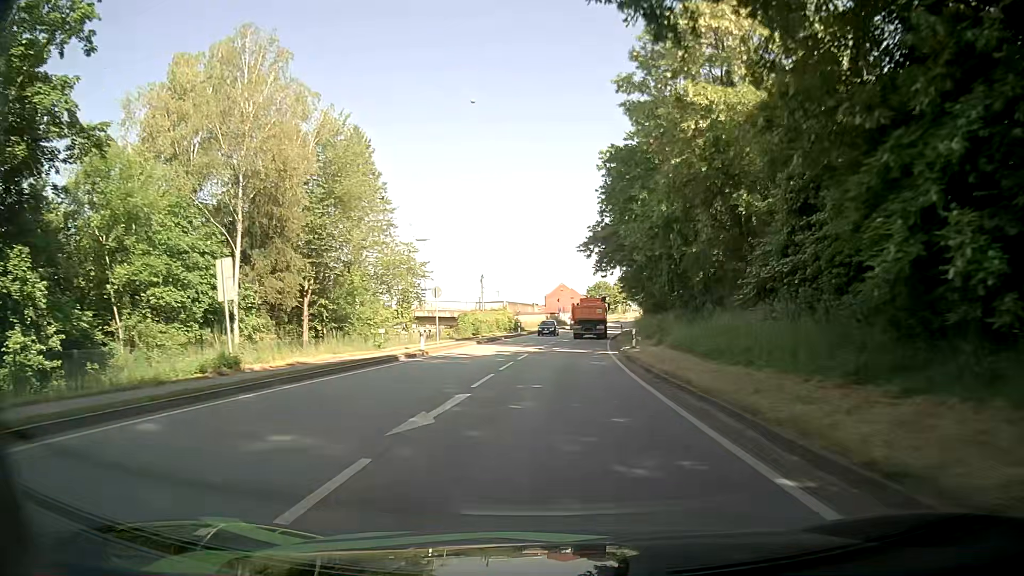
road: primary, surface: asphalt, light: Day
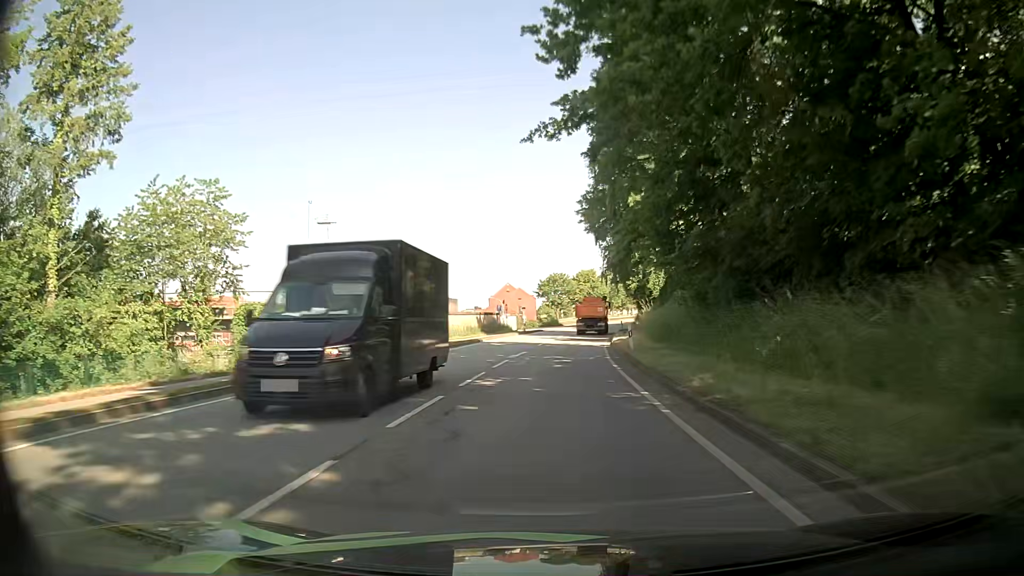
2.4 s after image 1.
(+1.2, +35.9) m; +4°
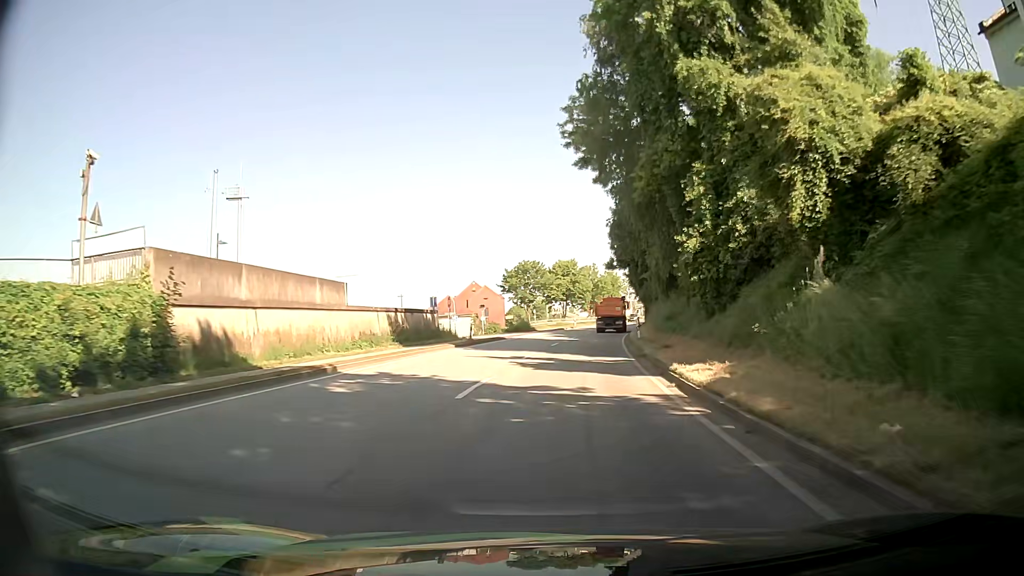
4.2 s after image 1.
(+0.6, +27.3) m; +2°
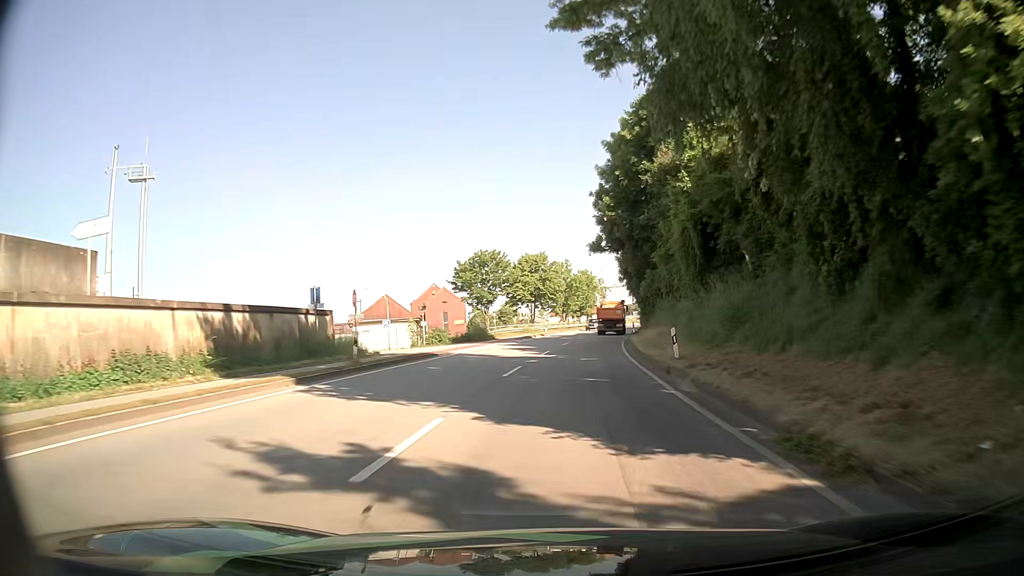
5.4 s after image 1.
(+0.5, +18.3) m; +3°
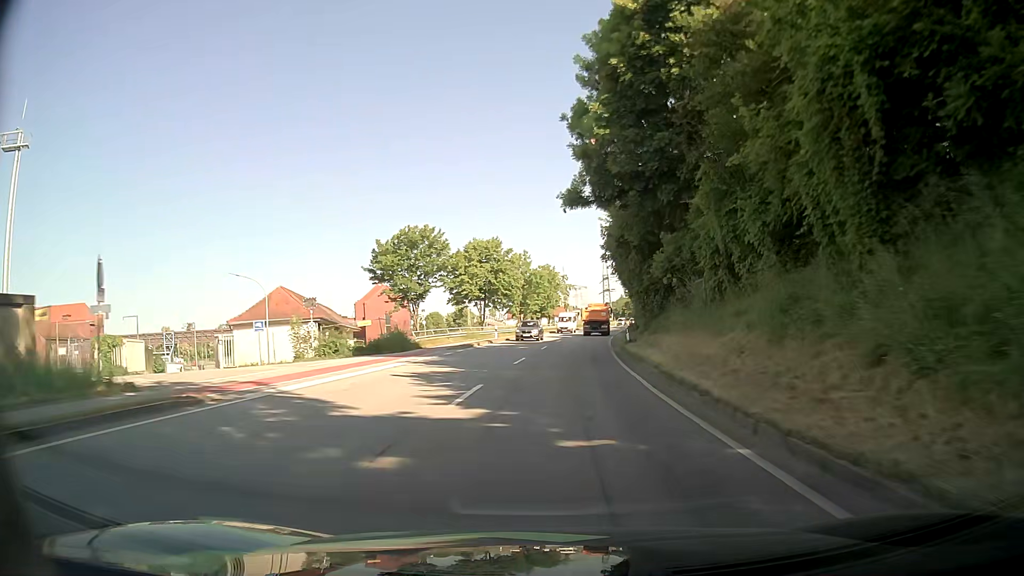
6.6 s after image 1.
(+0.5, +18.2) m; +4°
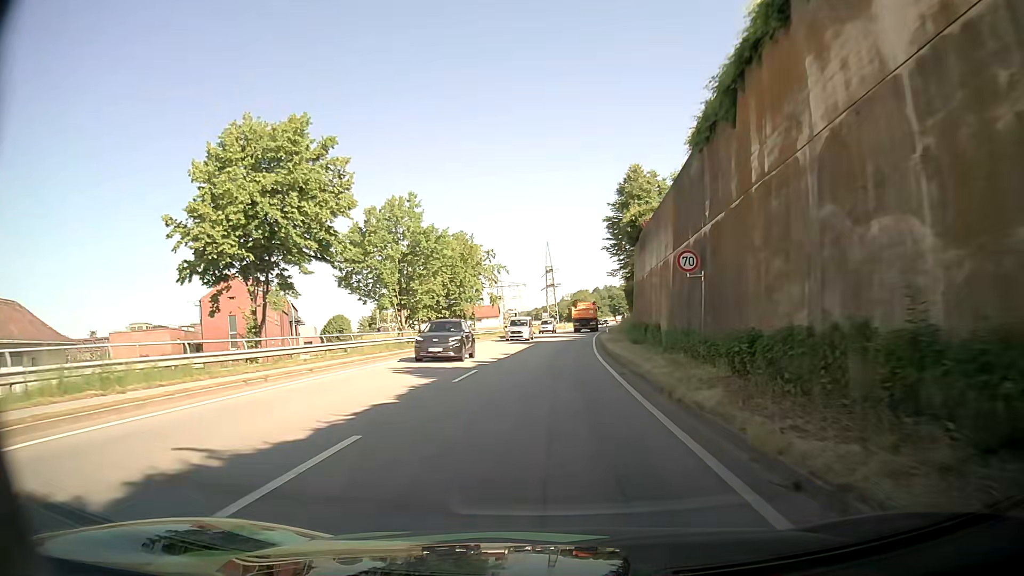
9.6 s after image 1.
(+2.4, +45.4) m; +5°
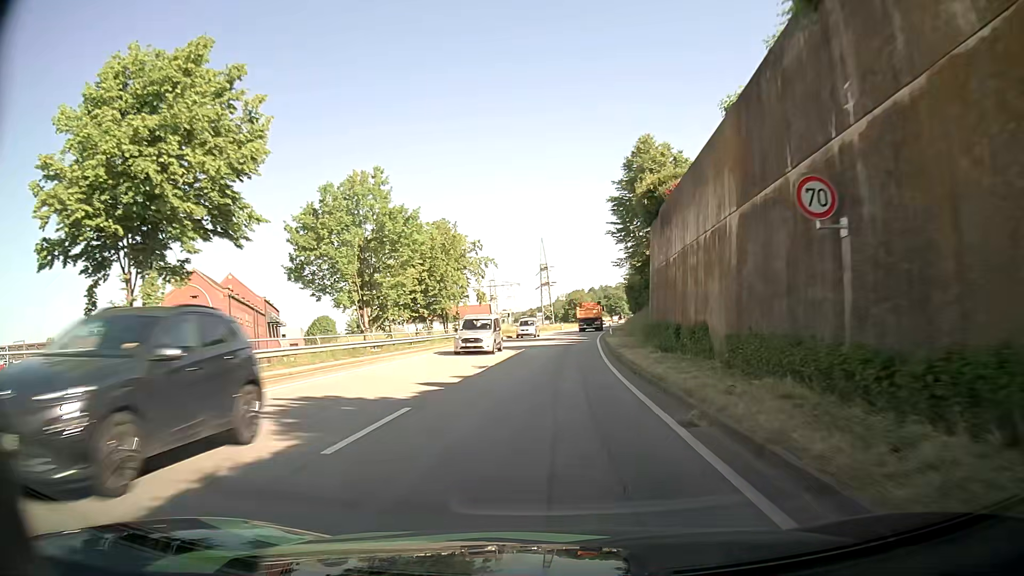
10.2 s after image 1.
(+0.1, +9.1) m; +1°
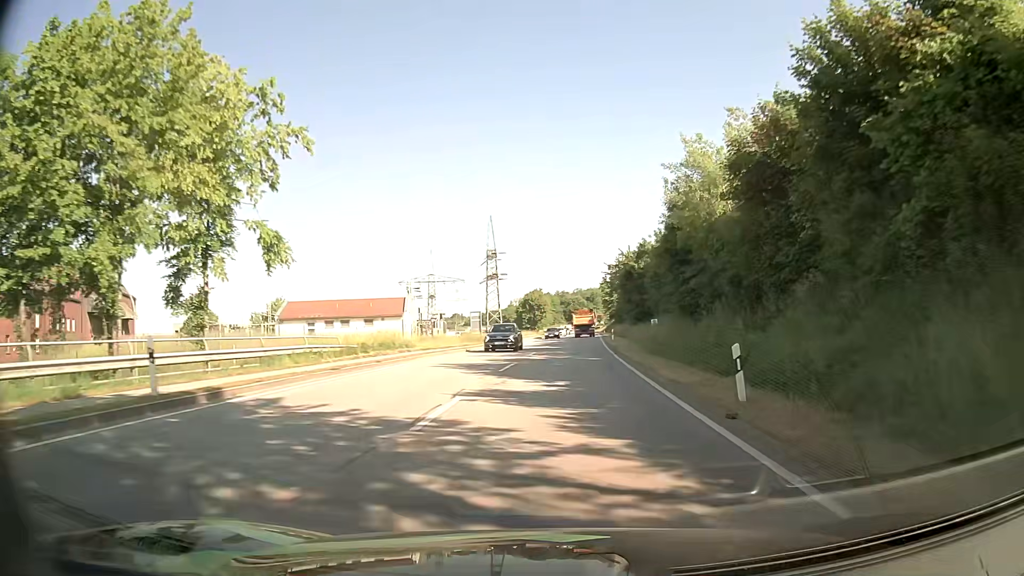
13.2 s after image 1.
(+1.2, +46.2) m; +4°
(0, +10) (+1, +20) (+1, +30) (+2, +40) (+2, +50) (+3, +60) (+3, +70) (+4, +80) (+5, +90) (+6, +100) m
